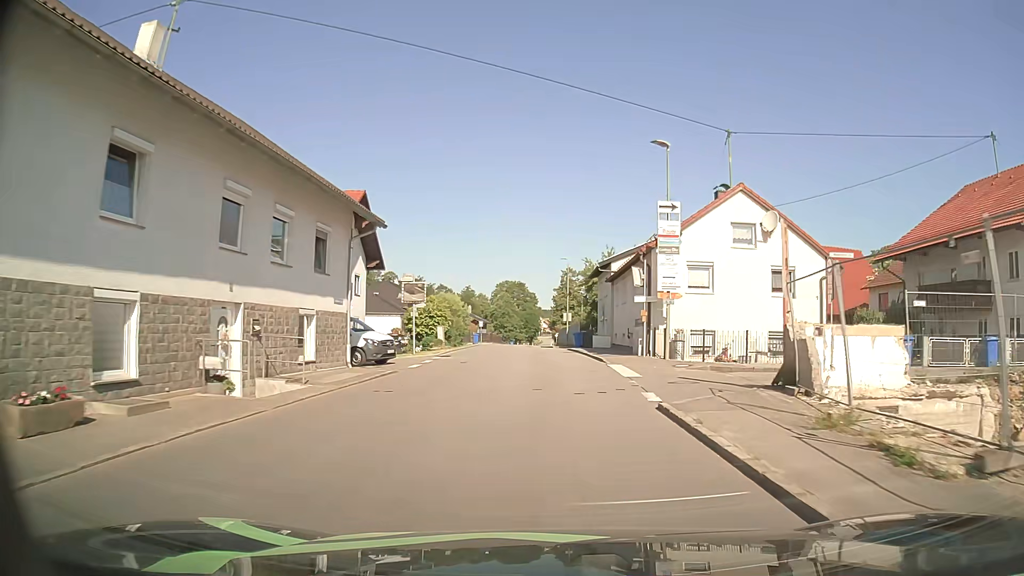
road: secondary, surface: asphalt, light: Day
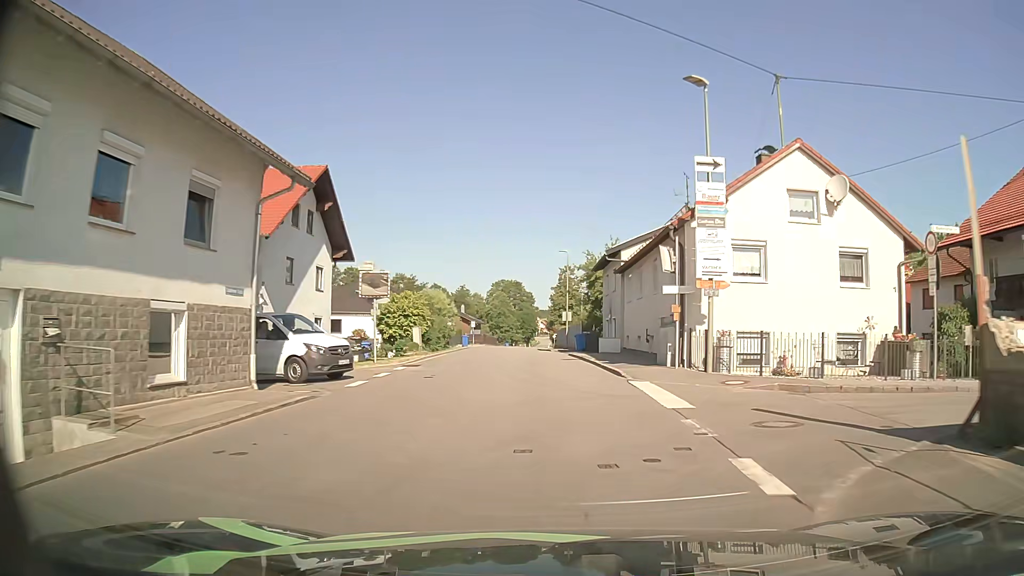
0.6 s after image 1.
(0.0, +6.8) m; 0°
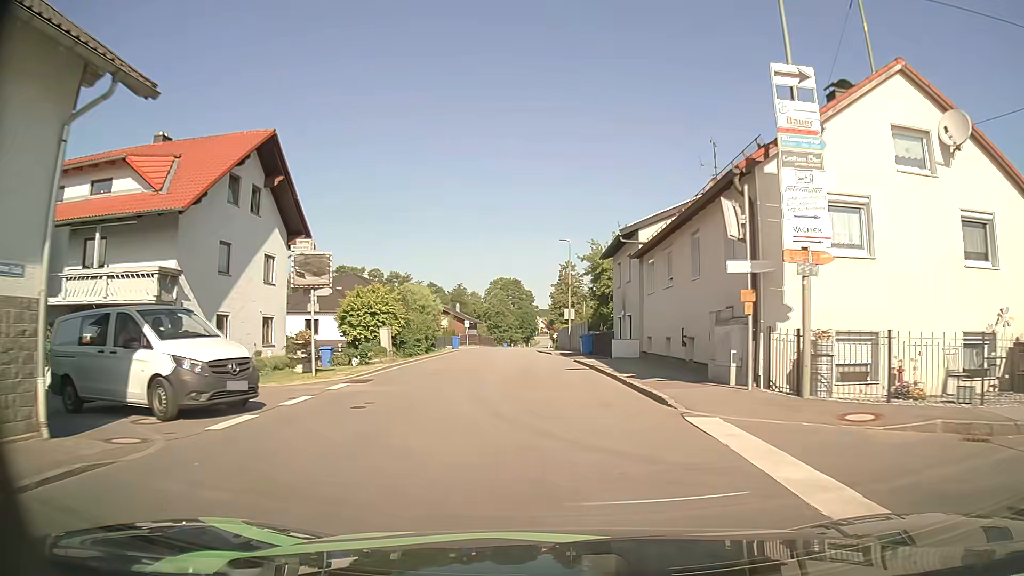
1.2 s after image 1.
(0.0, +6.8) m; 0°
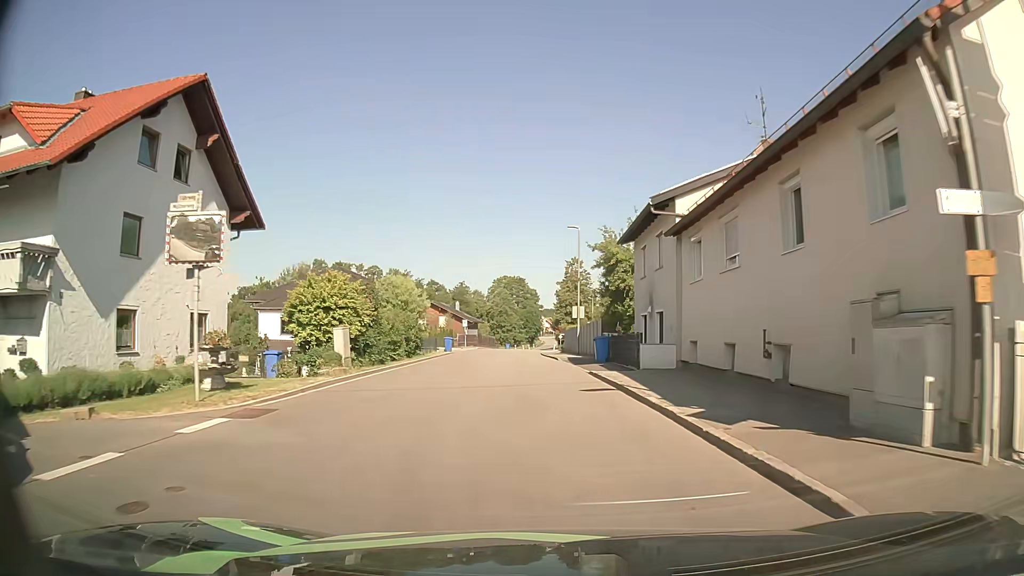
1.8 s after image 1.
(0.0, +6.8) m; -1°
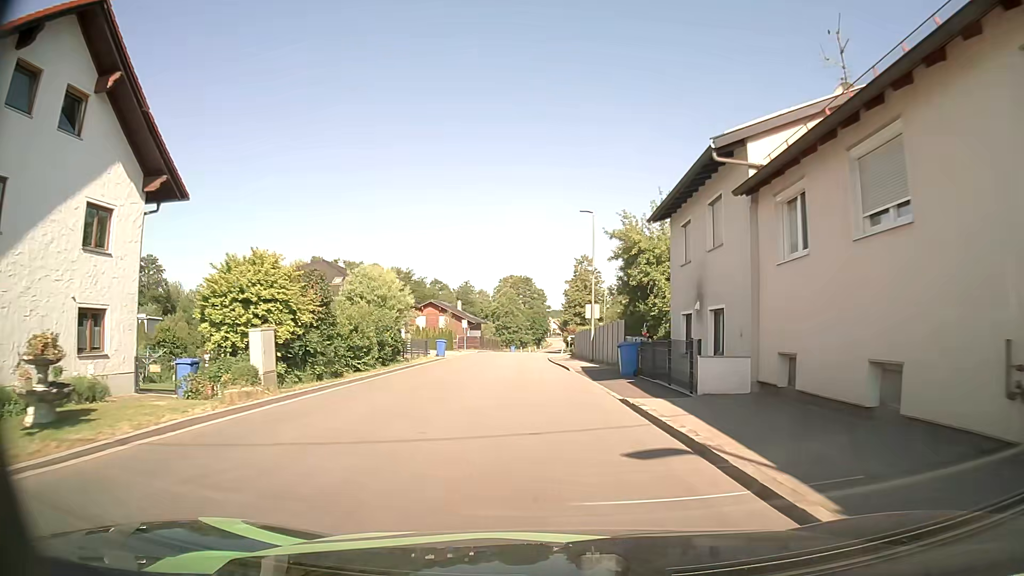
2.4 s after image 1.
(0.0, +6.8) m; -1°
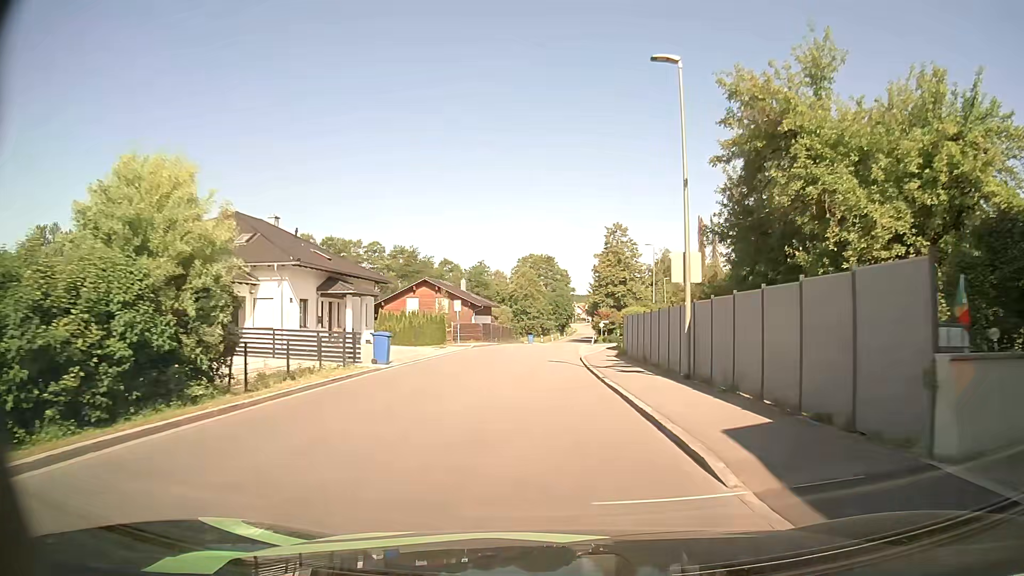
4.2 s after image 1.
(-0.3, +20.5) m; -2°
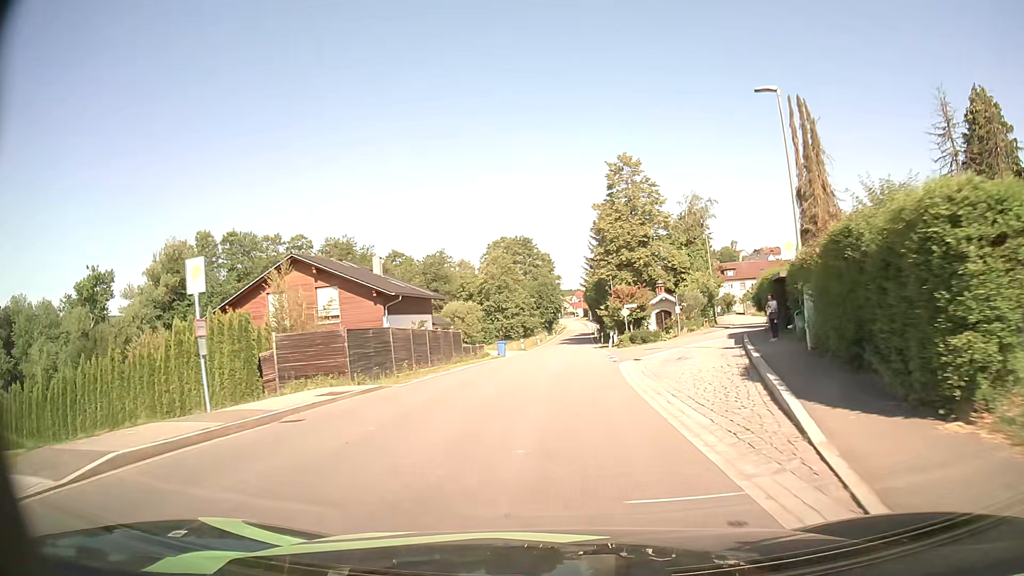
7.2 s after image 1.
(+0.1, +34.9) m; +1°
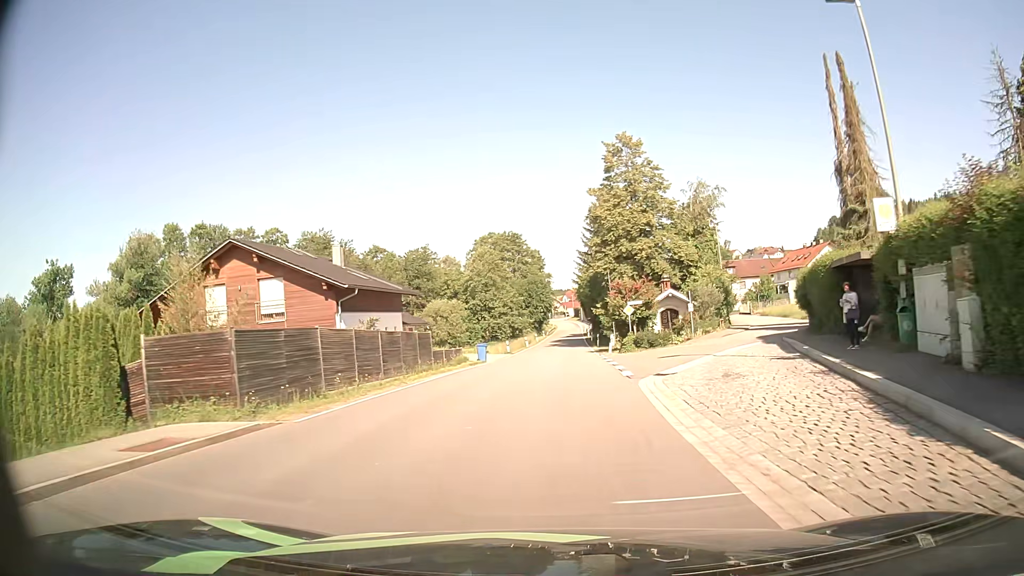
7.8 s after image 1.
(0.0, +7.1) m; +1°
(0, +10) (0, +20) (+1, +30) (+1, +40) (+1, +50) (+2, +60) (+2, +70) (+2, +80) (+3, +90) (+3, +100) m
